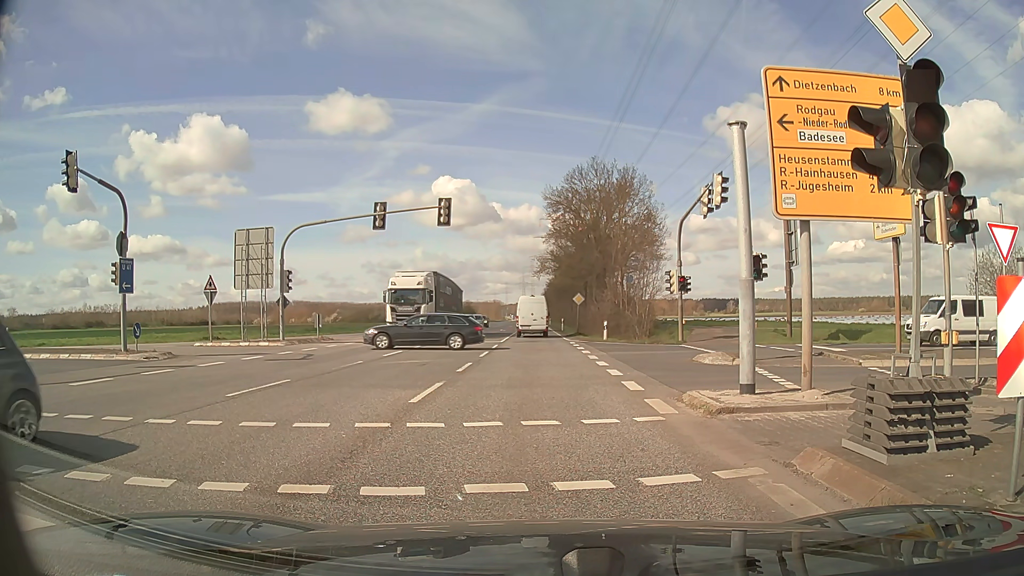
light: Day
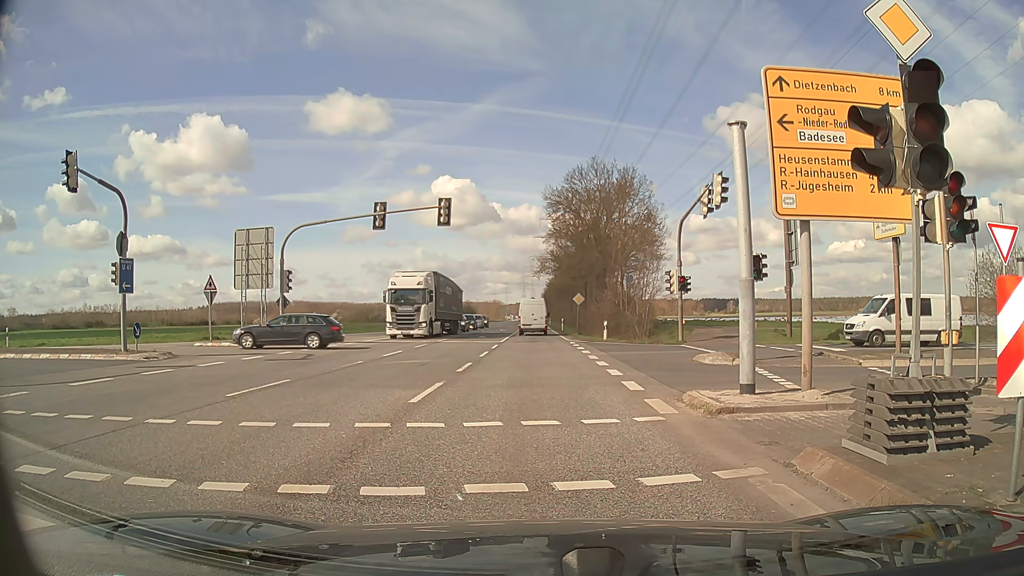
(0.0, 0.0) m; 0°
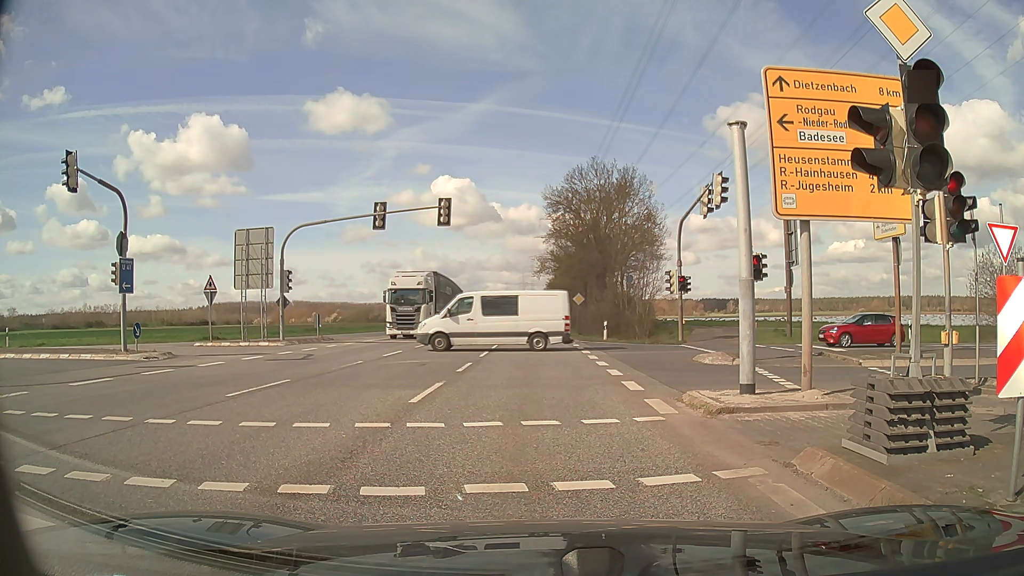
(0.0, 0.0) m; 0°
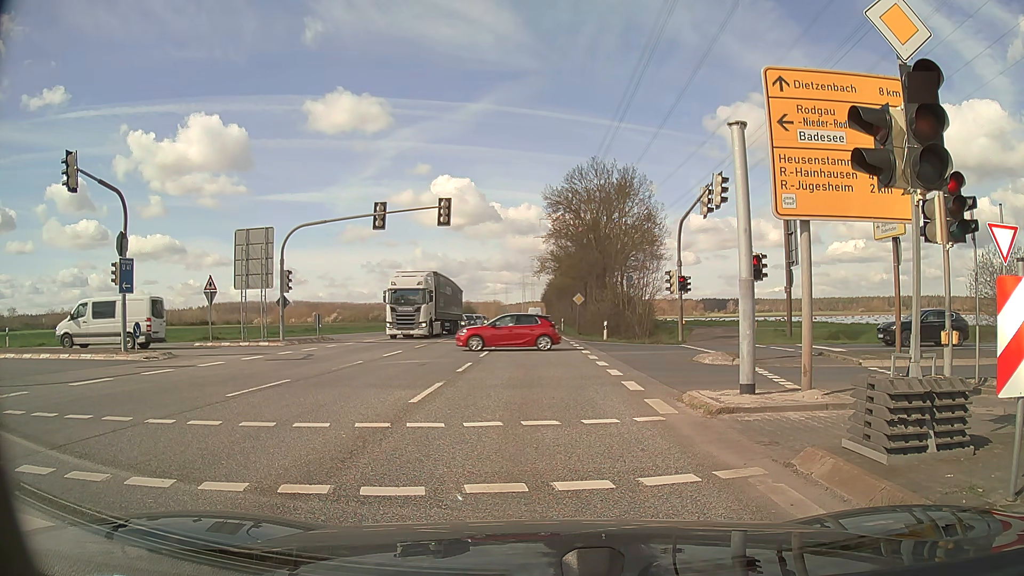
(0.0, 0.0) m; 0°
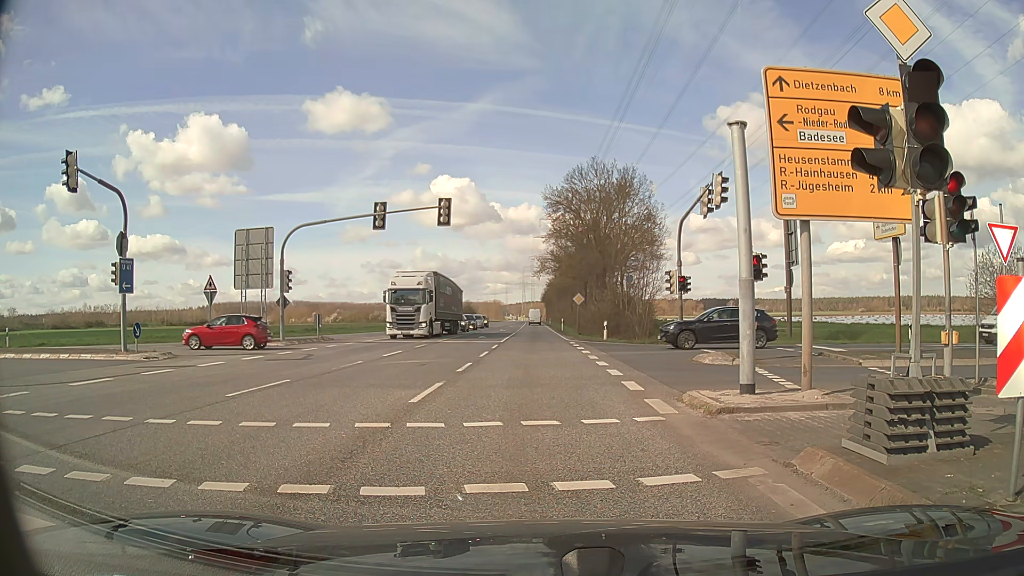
(0.0, 0.0) m; 0°
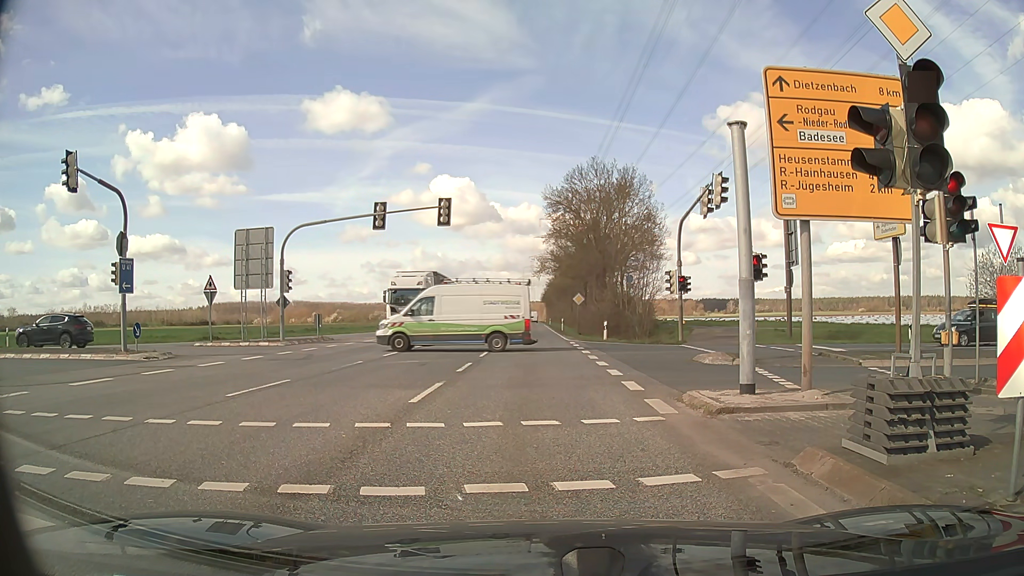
(0.0, 0.0) m; 0°
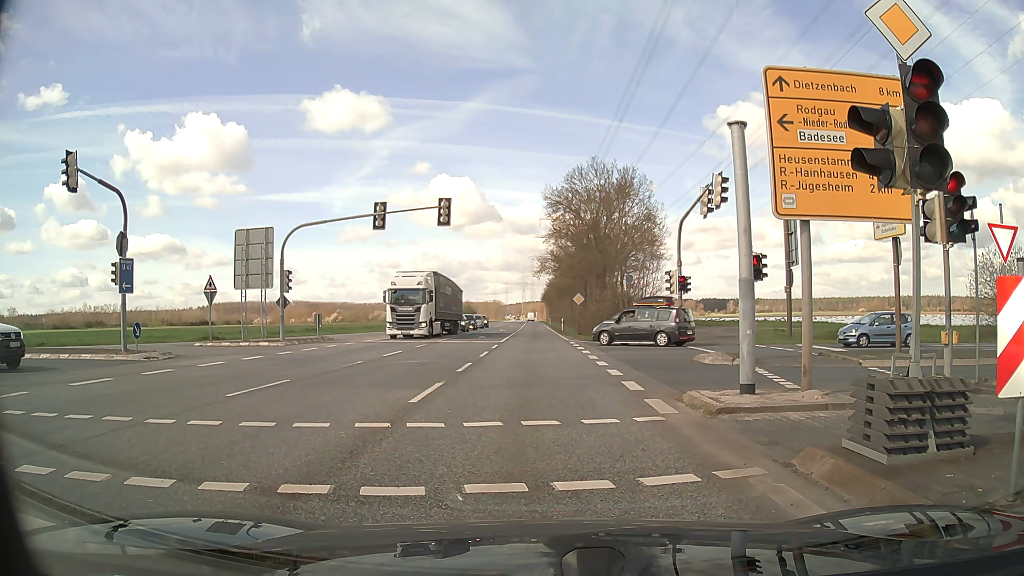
(0.0, 0.0) m; 0°
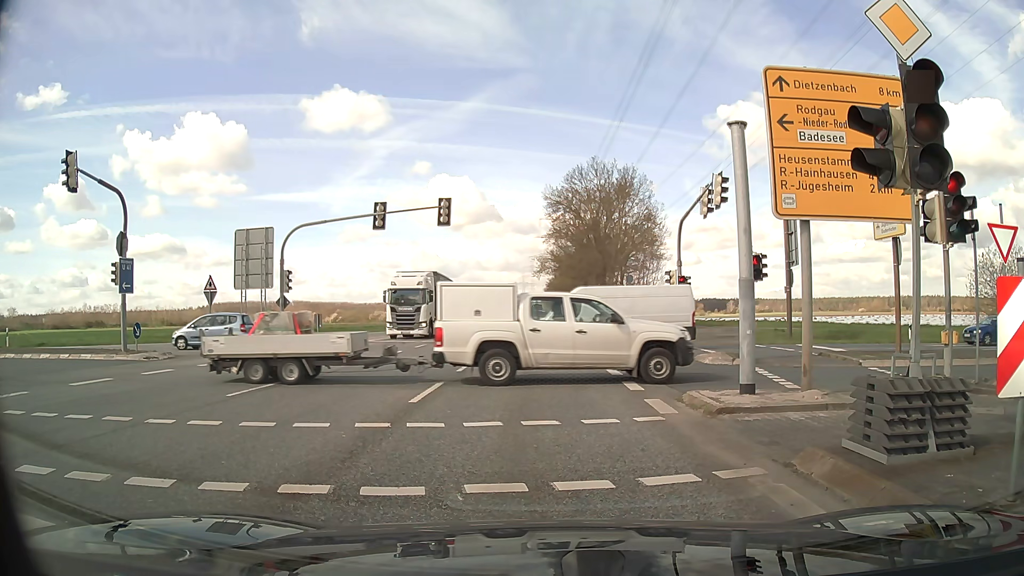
(0.0, 0.0) m; 0°
(0, +10) (0, +20) (-1, +30) (-1, +40) (-1, +50) (-1, +60) (-2, +70) (-2, +80) (-2, +90) (-2, +100) m
